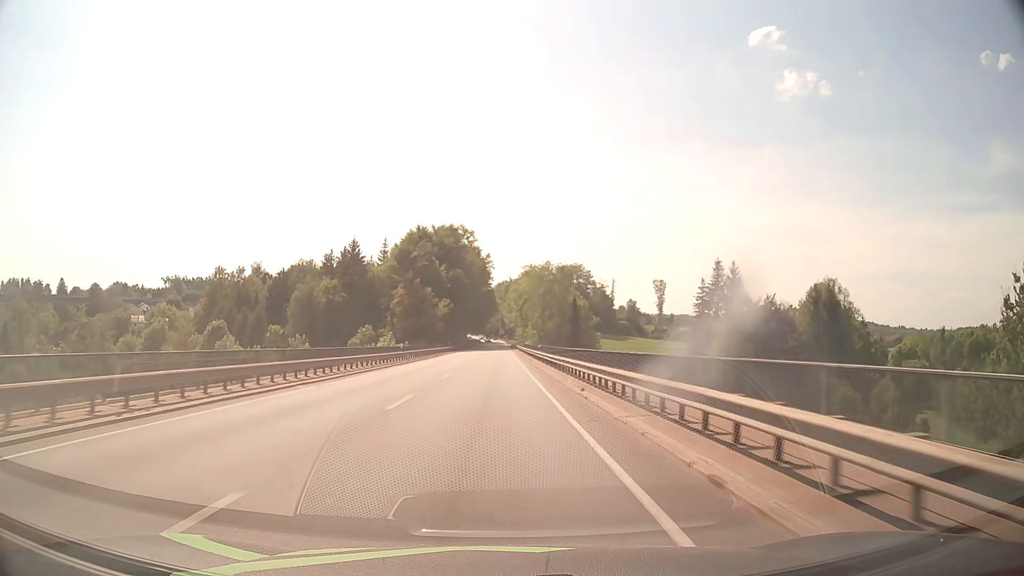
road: primary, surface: asphalt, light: Day
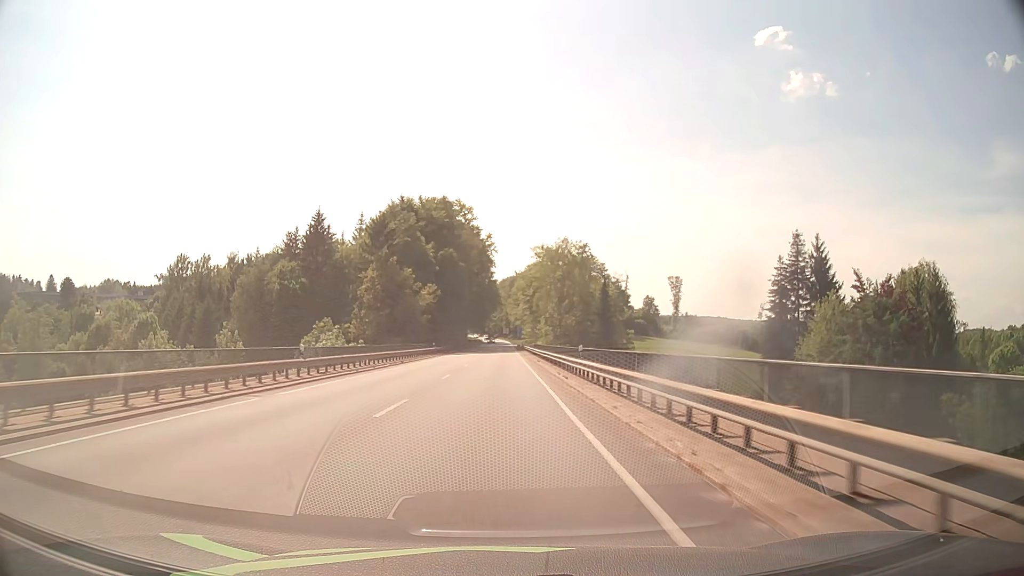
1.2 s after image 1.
(-0.1, +25.6) m; 0°
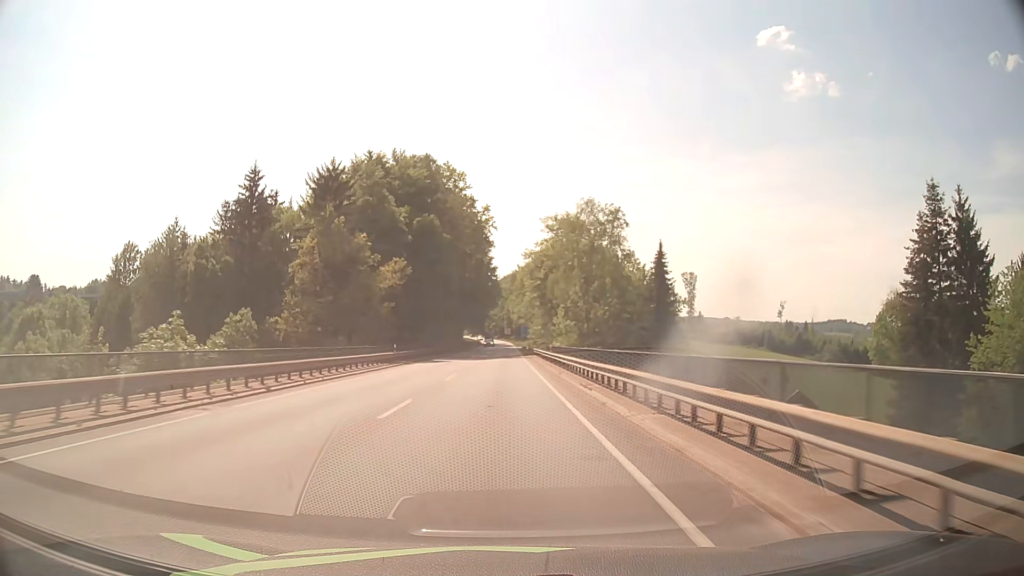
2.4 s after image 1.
(0.0, +25.3) m; 0°
